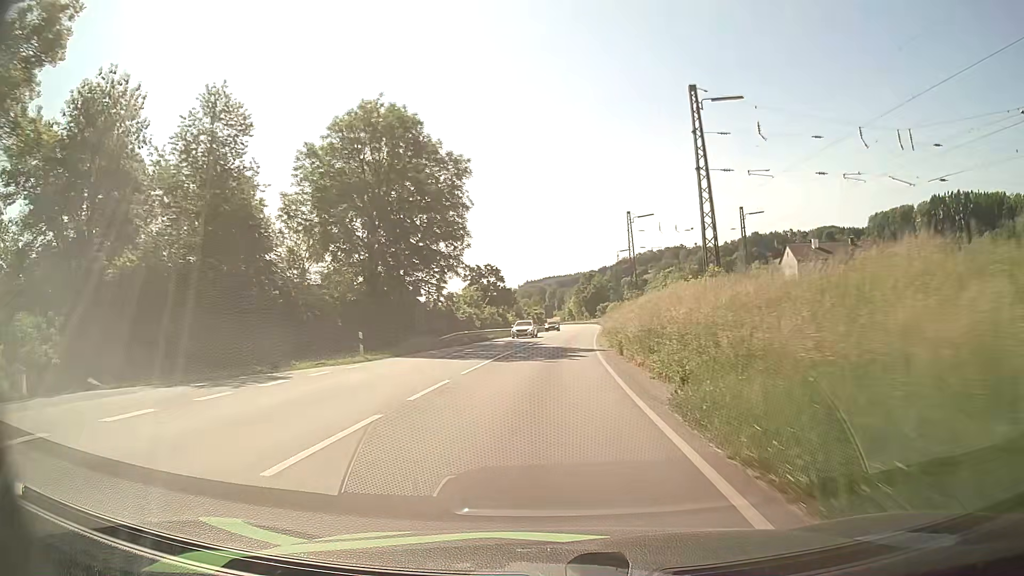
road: primary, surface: asphalt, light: Day
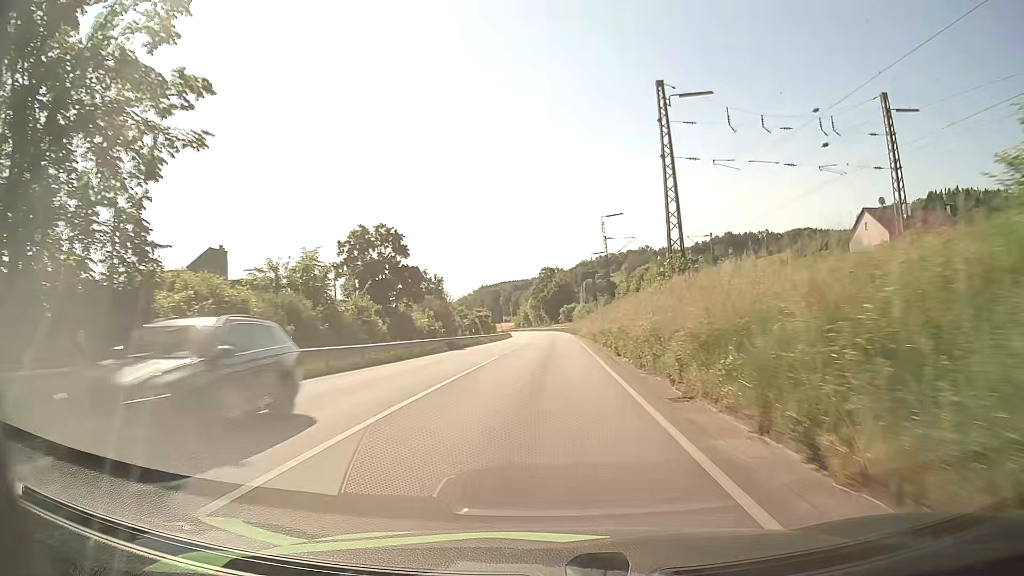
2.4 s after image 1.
(+1.2, +41.7) m; +4°
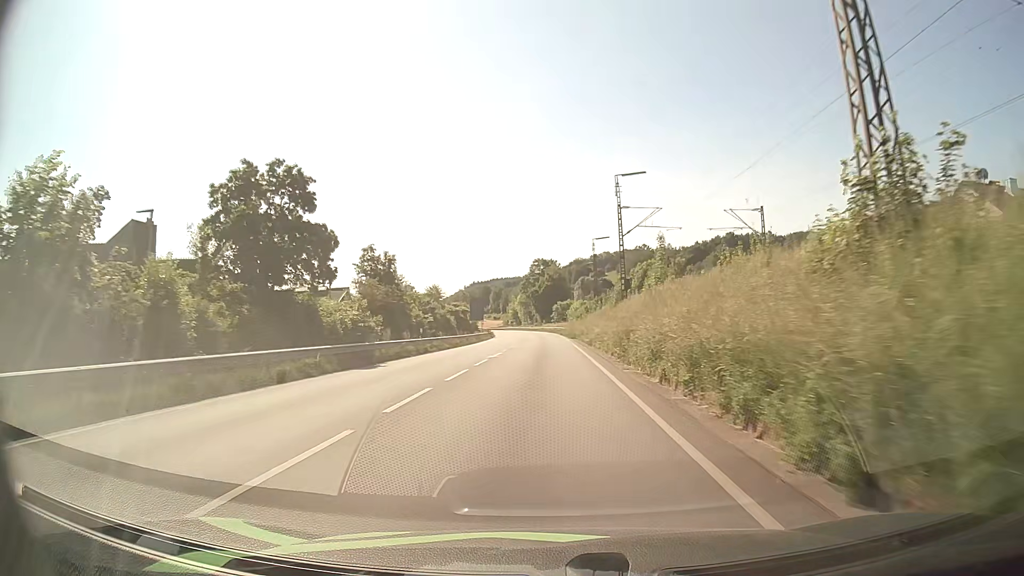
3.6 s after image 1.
(+0.1, +20.4) m; 0°
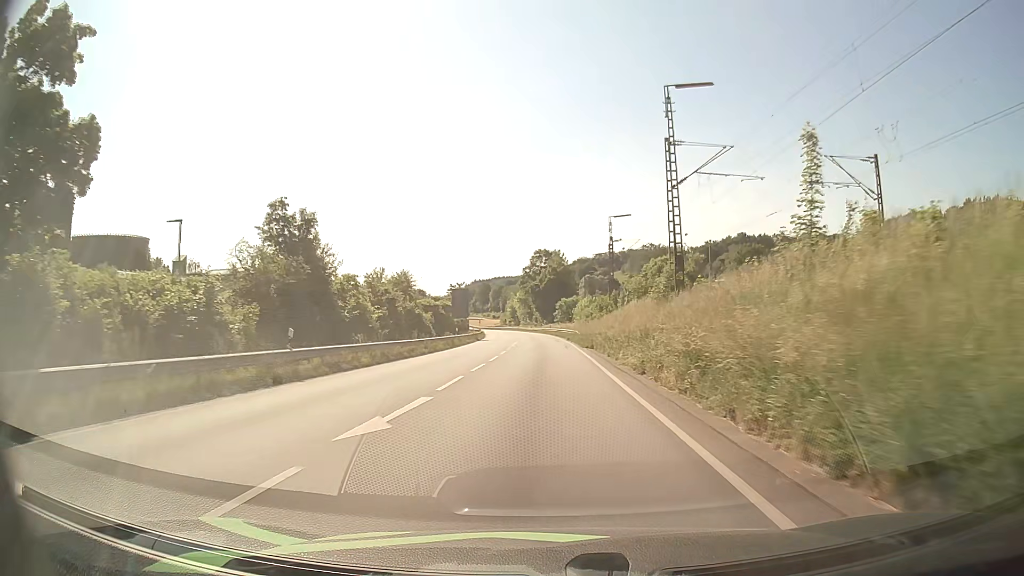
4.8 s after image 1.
(0.0, +20.1) m; 0°
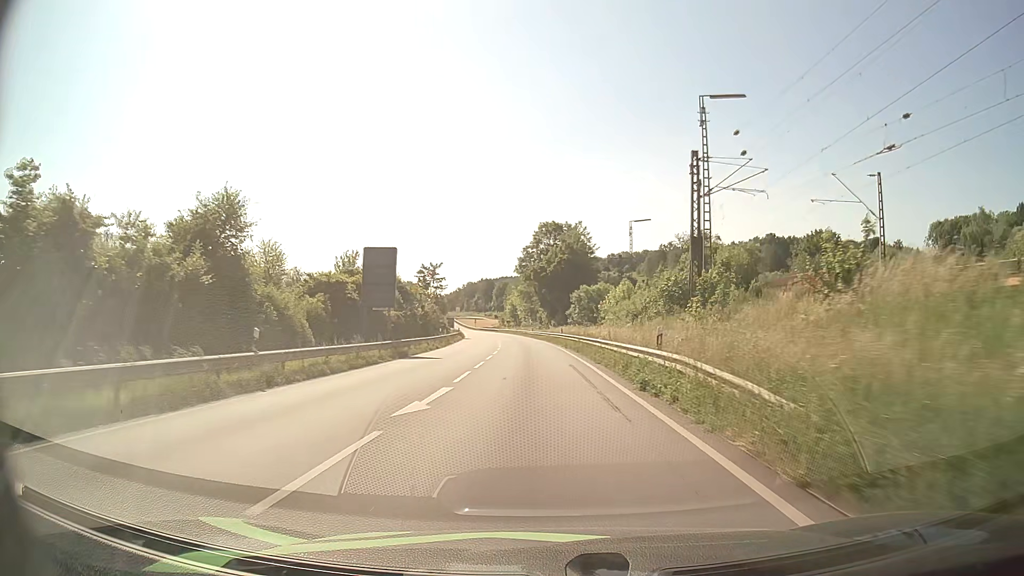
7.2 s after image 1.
(-0.2, +39.5) m; -1°
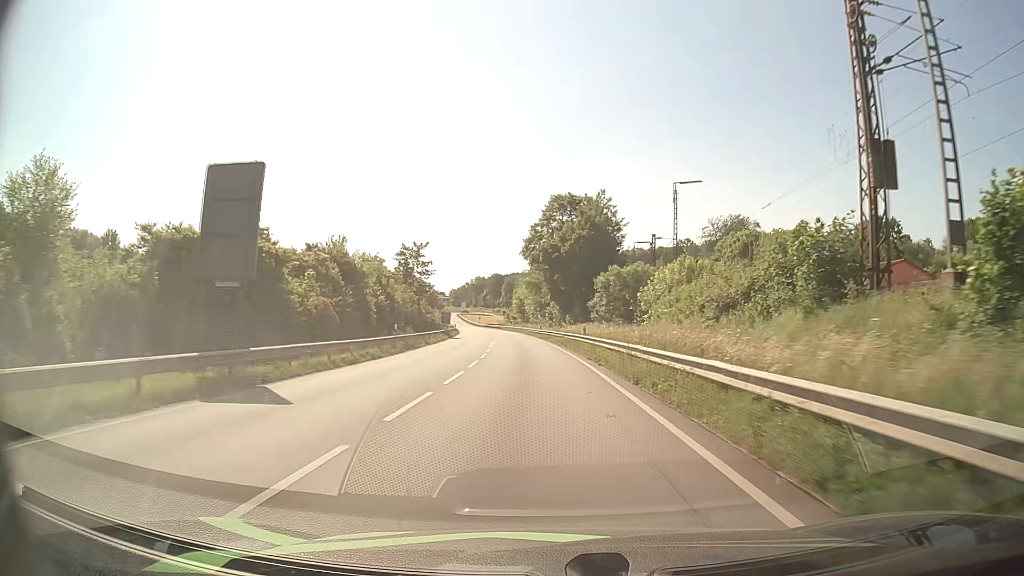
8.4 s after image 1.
(-0.2, +19.4) m; -1°
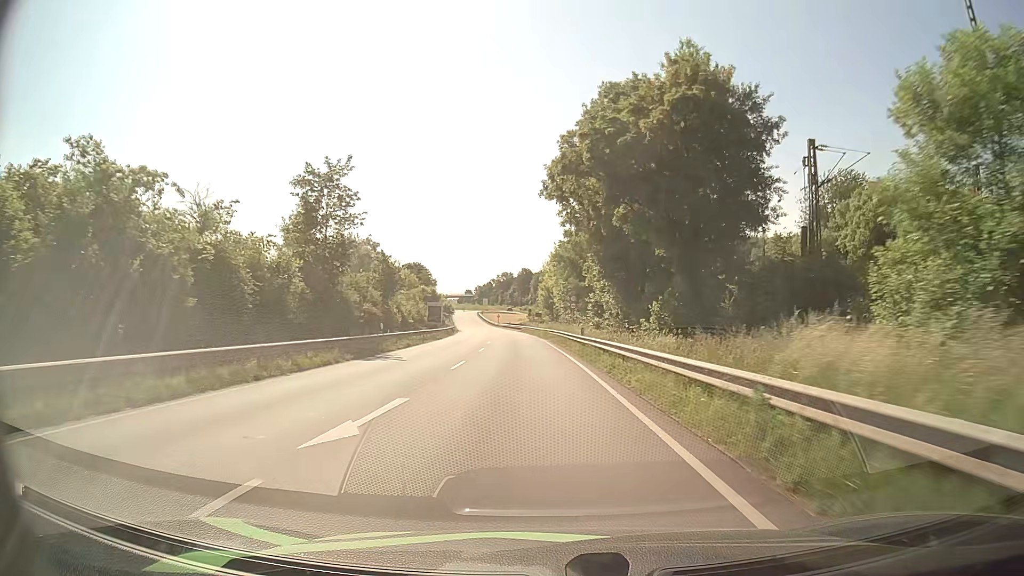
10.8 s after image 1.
(-0.7, +38.1) m; -2°
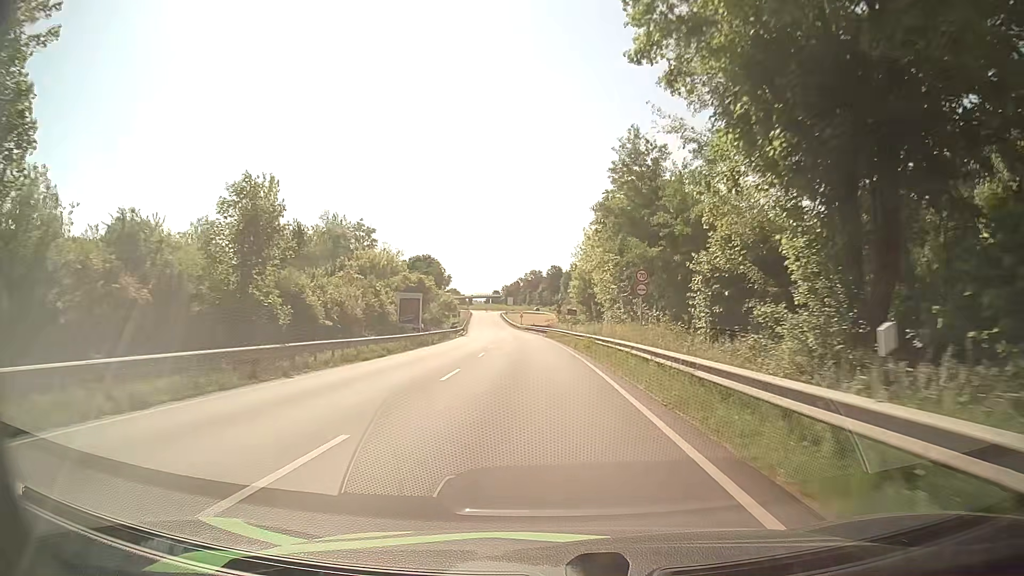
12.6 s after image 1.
(-0.6, +28.2) m; -3°
(0, +10) (0, +20) (-1, +30) (-1, +40) (-2, +50) (-2, +60) (-3, +70) (-4, +80) (-5, +90) (-6, +100) m
